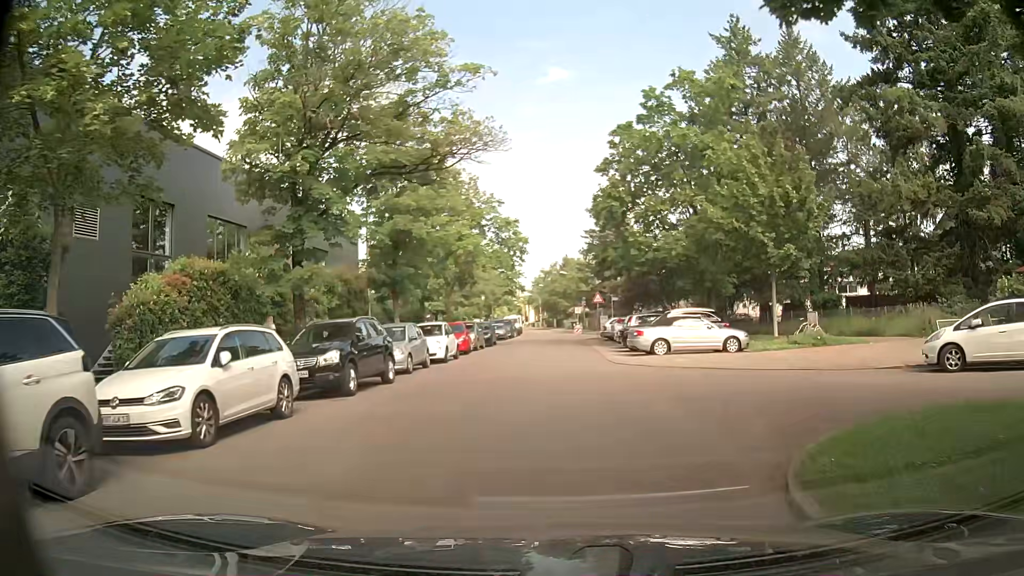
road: residential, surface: asphalt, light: Day
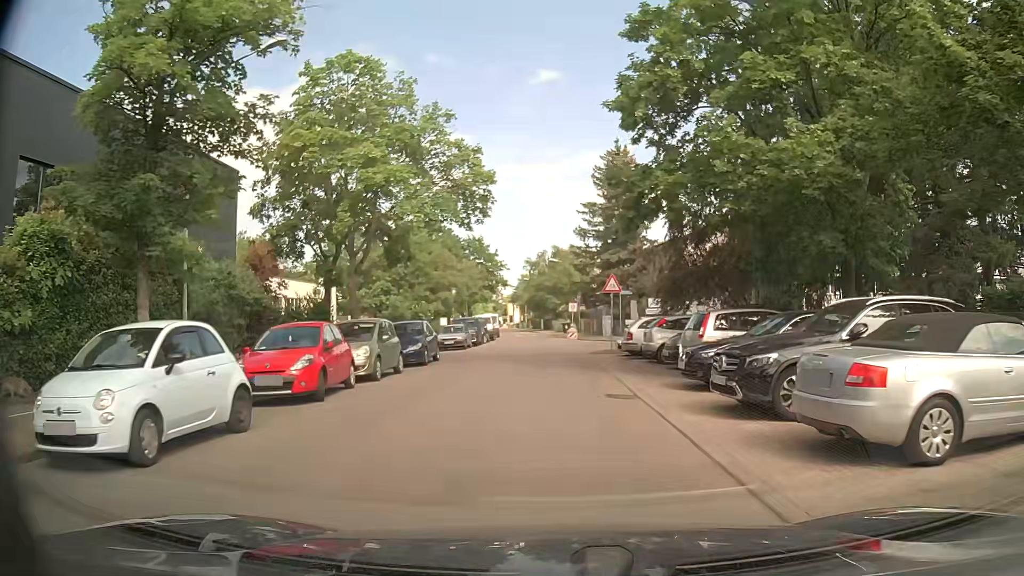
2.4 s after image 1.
(+0.5, +18.2) m; +2°
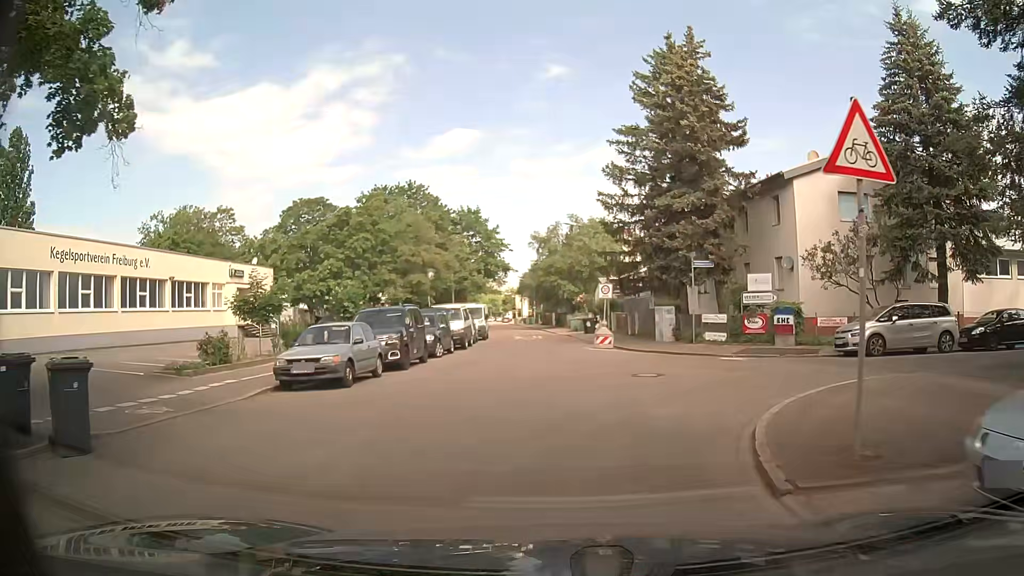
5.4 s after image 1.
(-0.2, +21.7) m; -1°
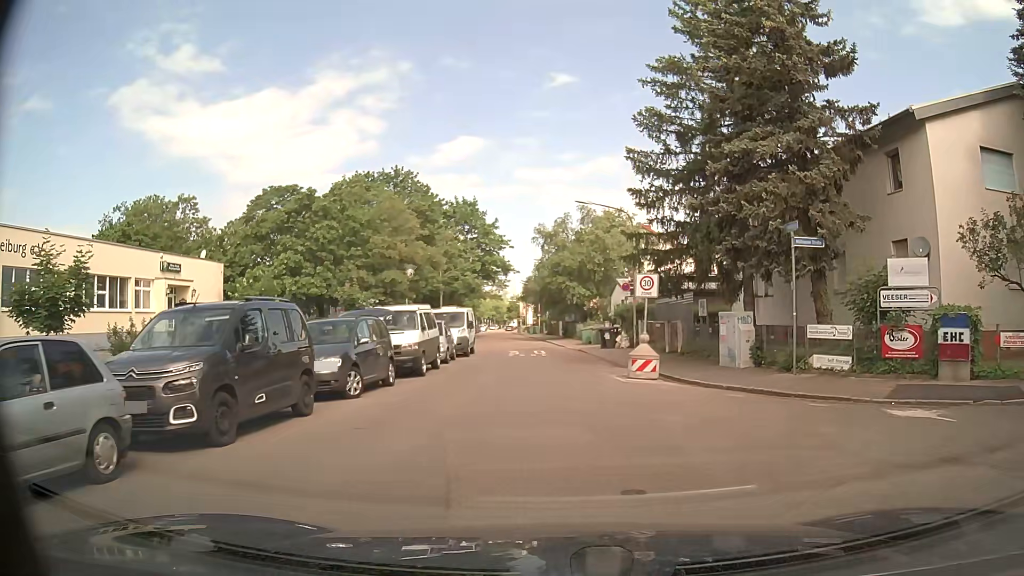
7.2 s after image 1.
(0.0, +10.8) m; 0°
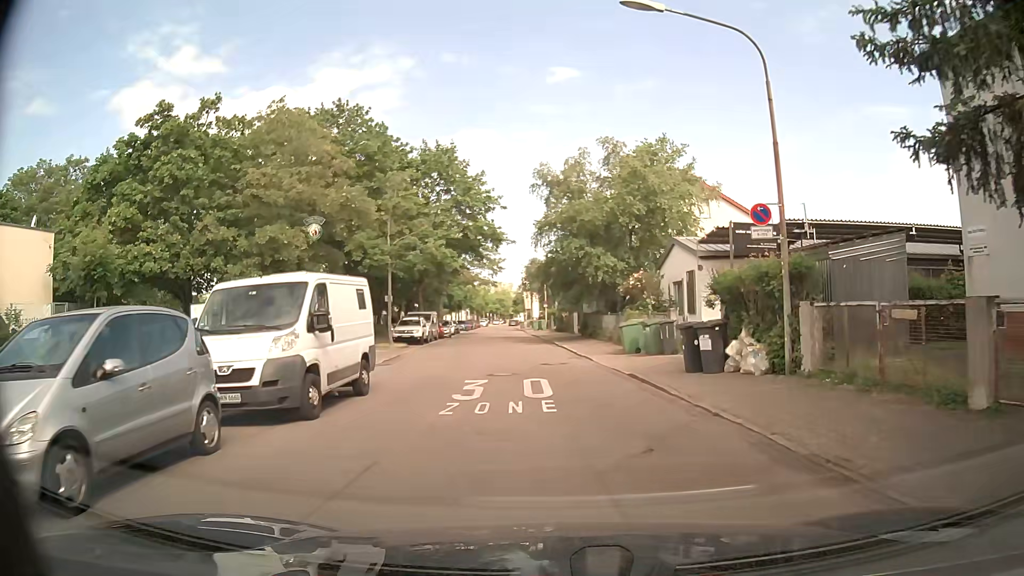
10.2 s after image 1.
(-0.2, +20.4) m; 0°
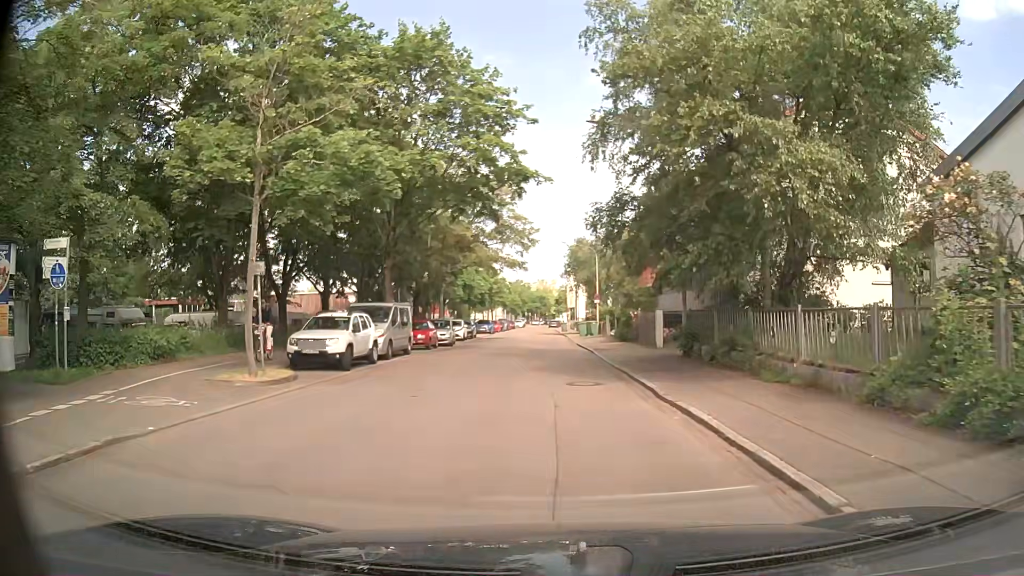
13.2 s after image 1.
(-1.0, +21.0) m; -5°
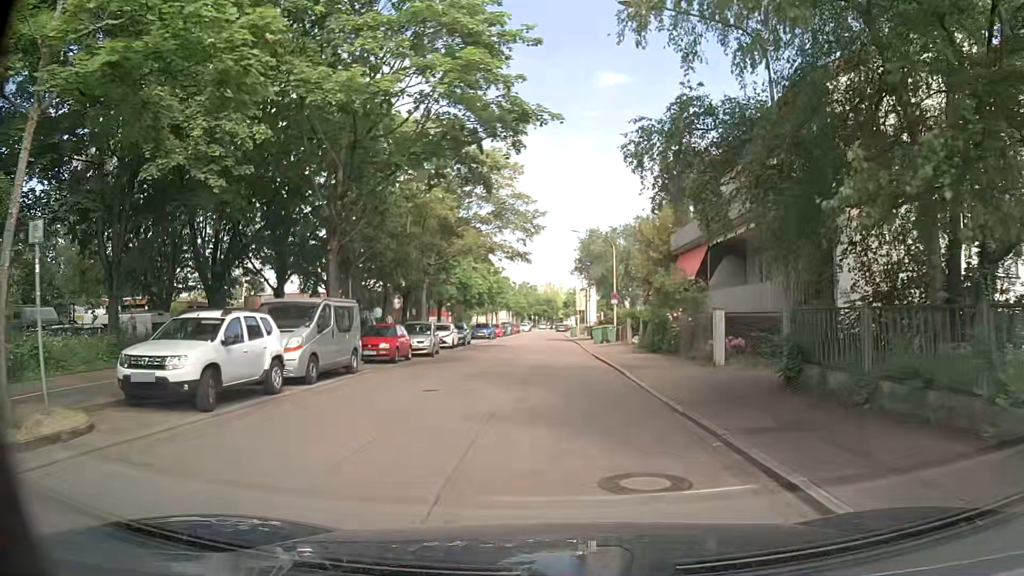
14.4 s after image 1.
(0.0, +8.3) m; -1°
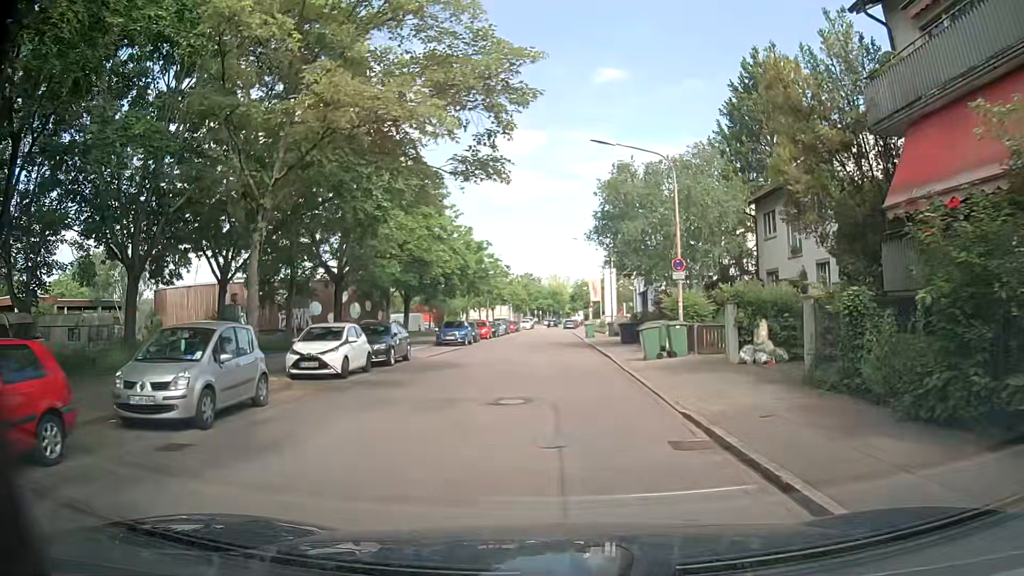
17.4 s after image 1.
(+0.2, +20.6) m; +1°
(0, +10) (-1, +20) (-1, +30) (-1, +40) (-1, +50) (-1, +60) (-2, +70) (-2, +80) (-2, +90) (-3, +100) m
